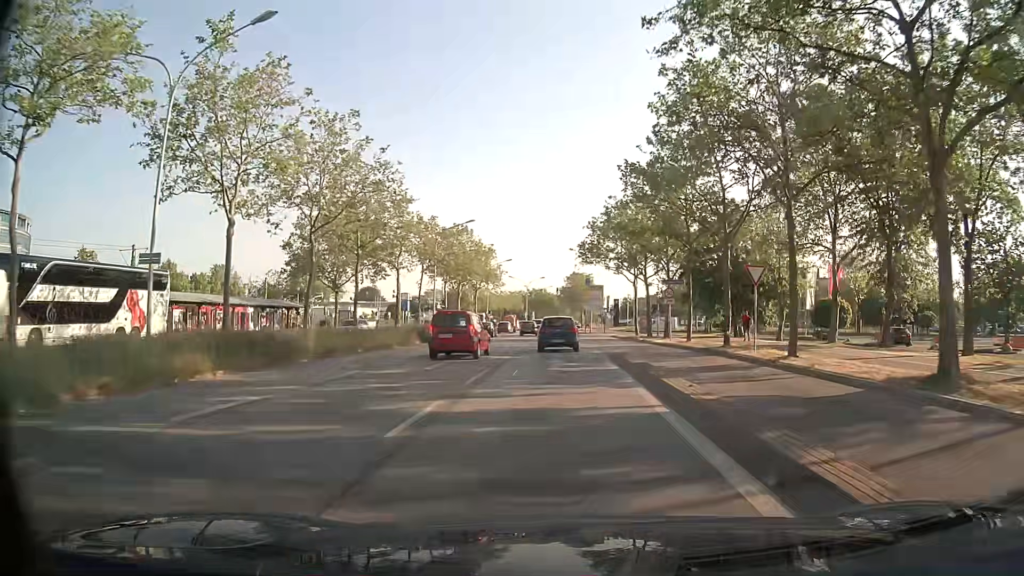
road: primary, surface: asphalt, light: Day
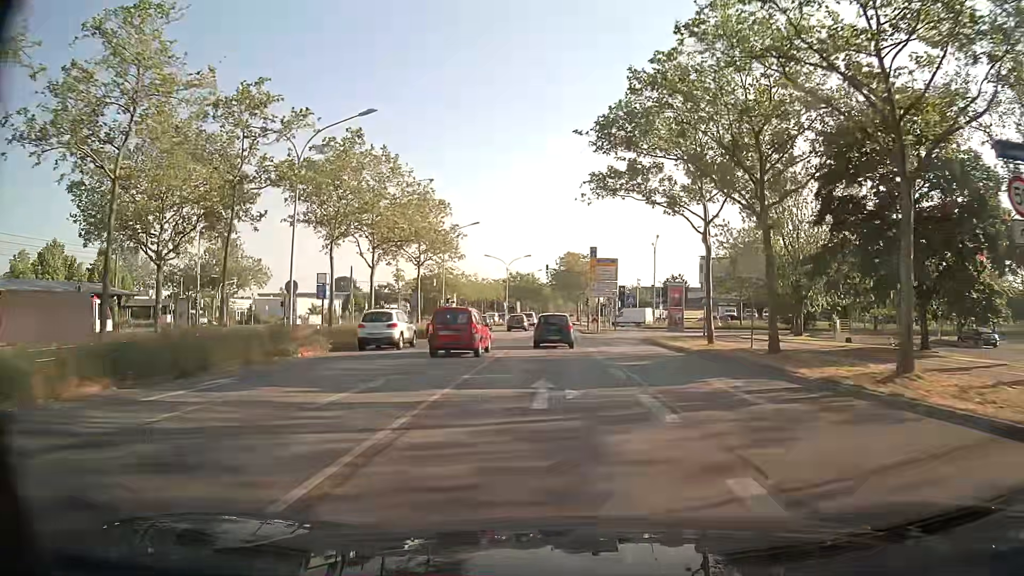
(+0.1, +30.5) m; 0°
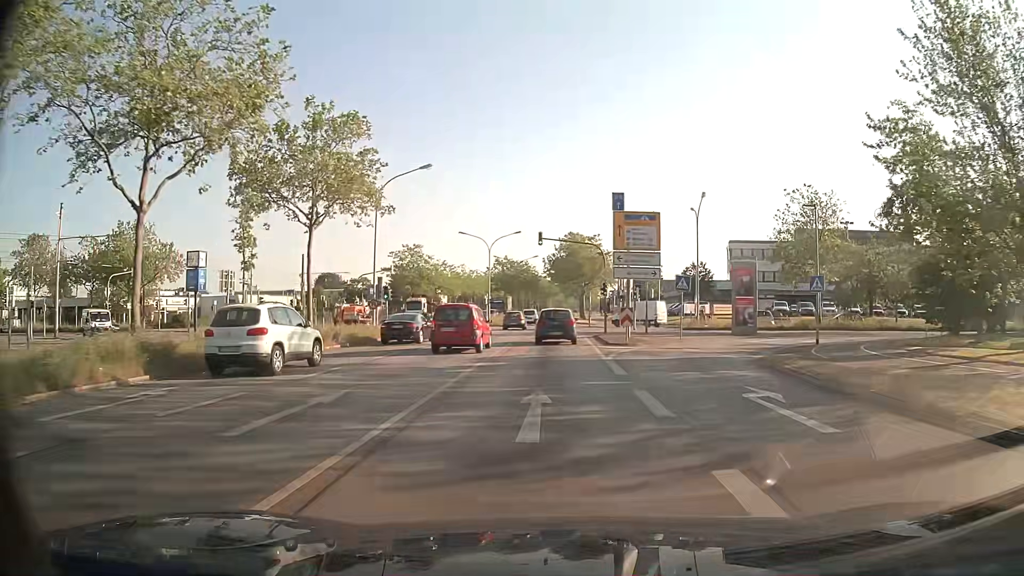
(+0.1, +23.8) m; 0°
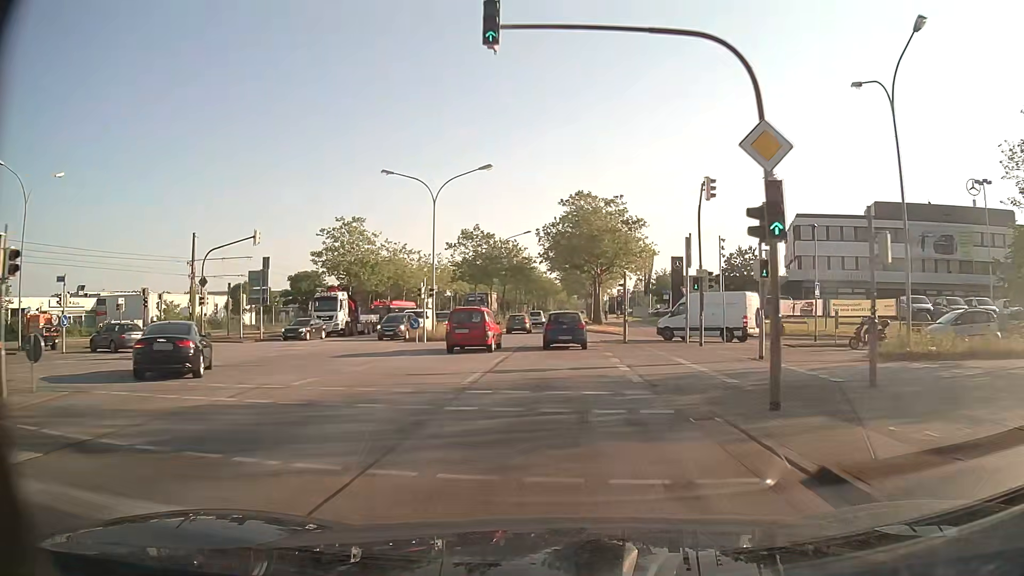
(+0.3, +32.3) m; 0°
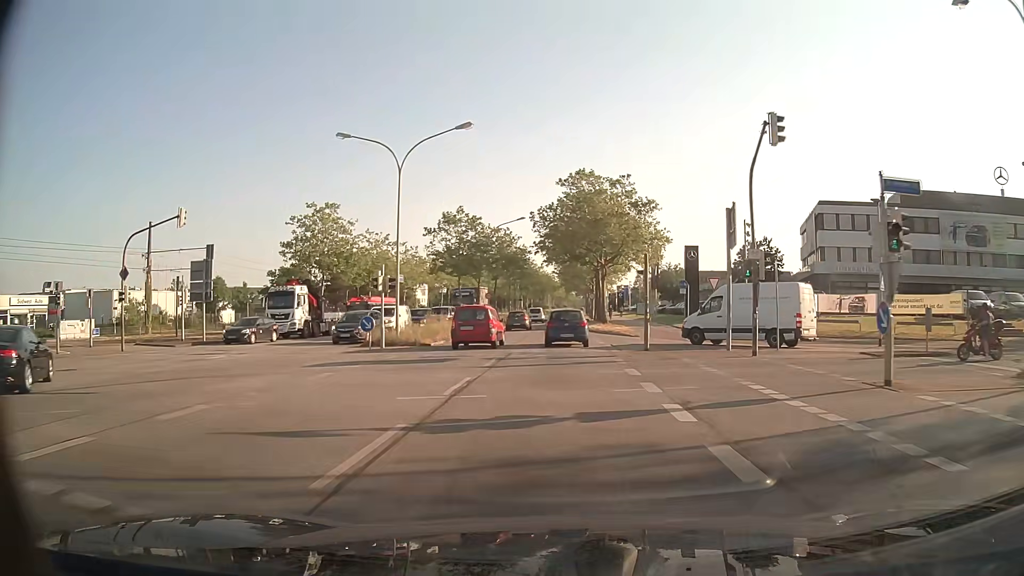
(0.0, +8.2) m; 0°
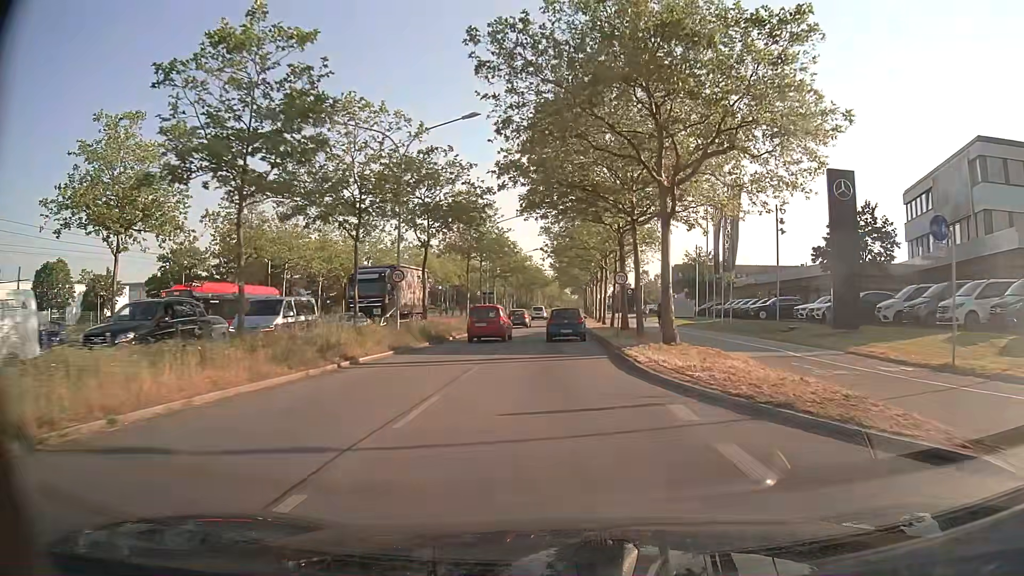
(+0.3, +32.8) m; +1°
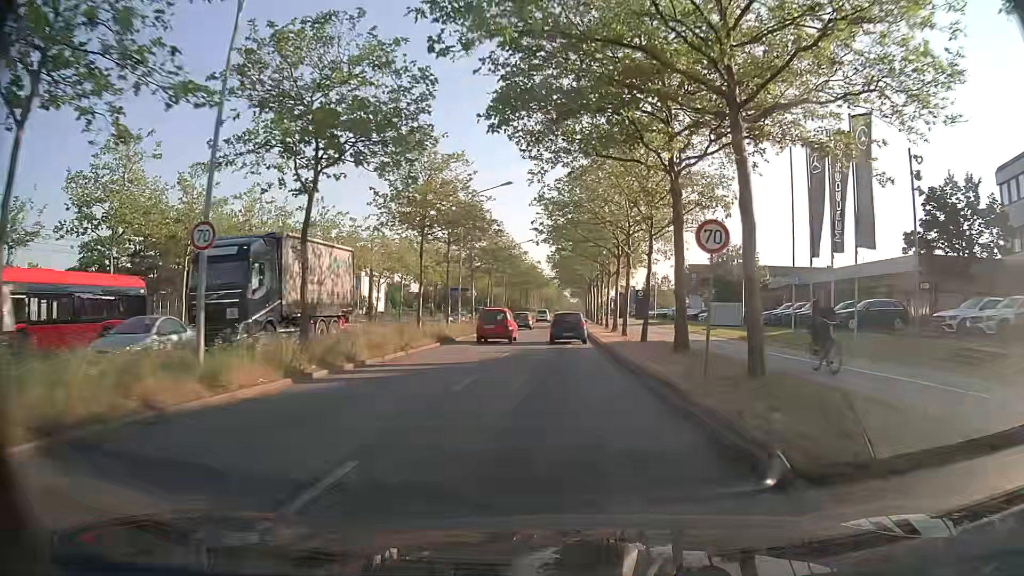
(0.0, +16.6) m; 0°
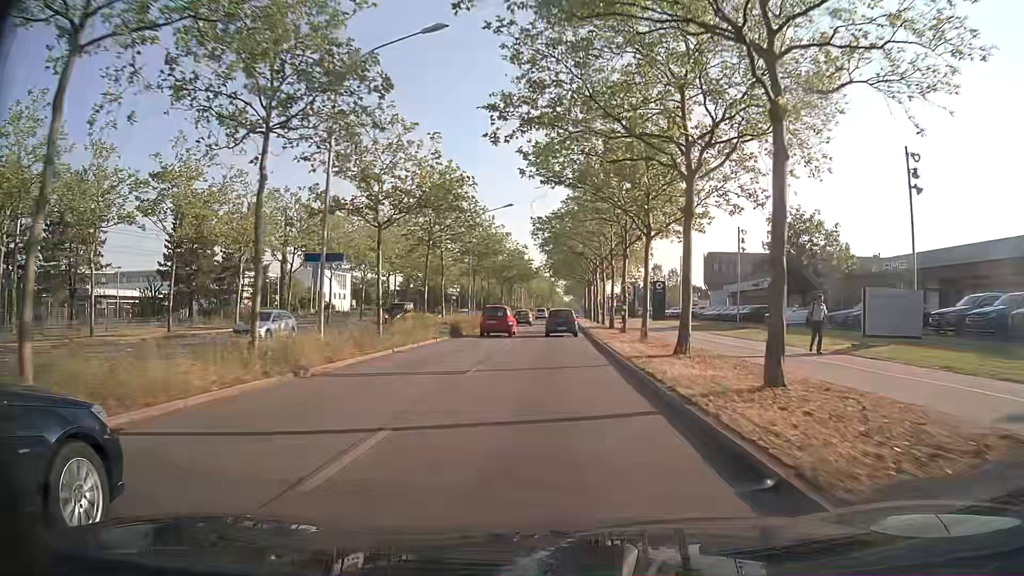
(+0.2, +25.2) m; +1°
(0, +10) (0, +20) (0, +30) (0, +40) (0, +50) (0, +60) (0, +70) (0, +80) (+1, +90) (+1, +100) m
